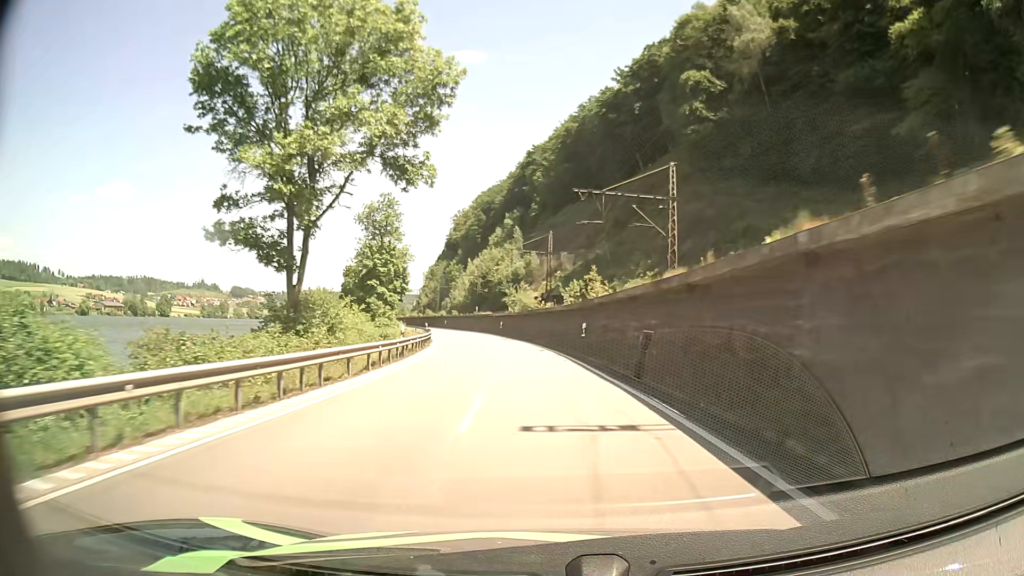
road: primary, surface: asphalt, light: Day
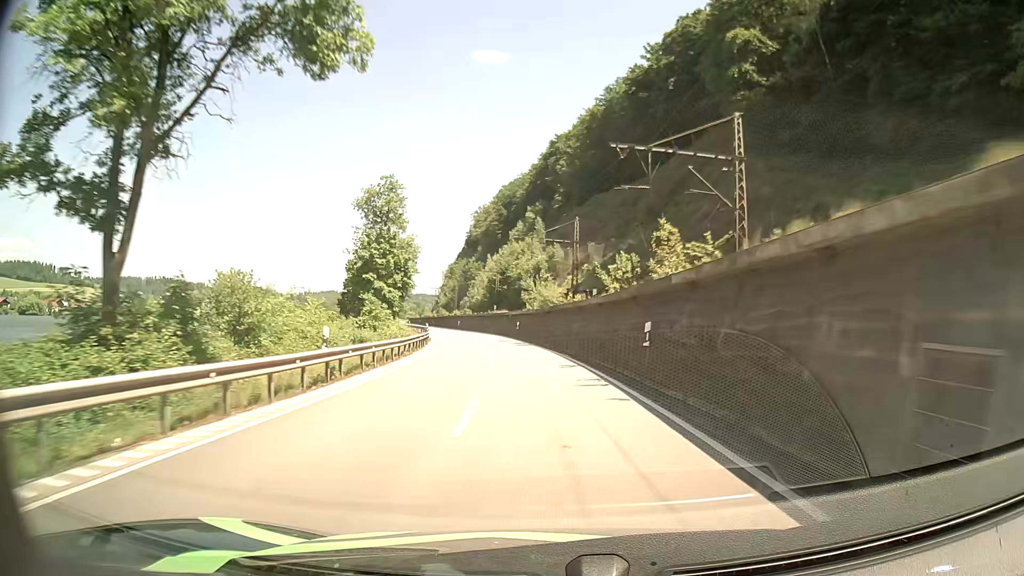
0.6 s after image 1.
(-0.2, +12.6) m; -2°
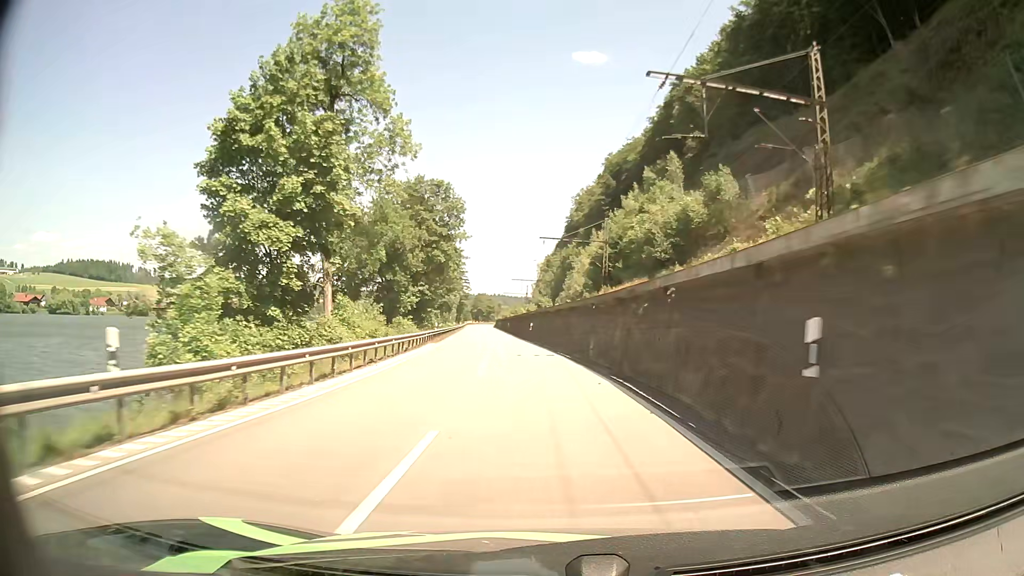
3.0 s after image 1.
(-3.7, +51.6) m; -8°
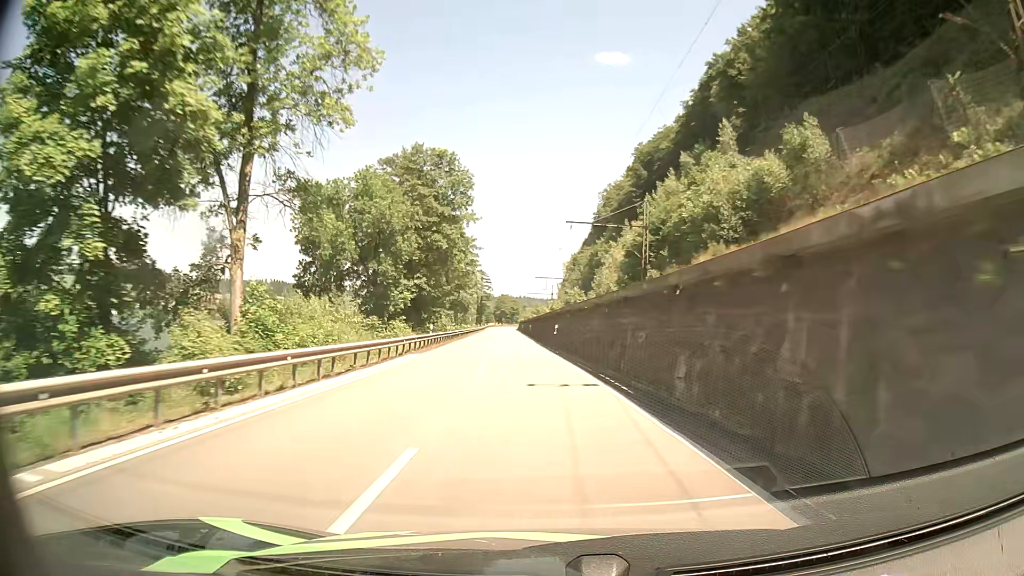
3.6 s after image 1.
(-0.3, +13.3) m; -2°
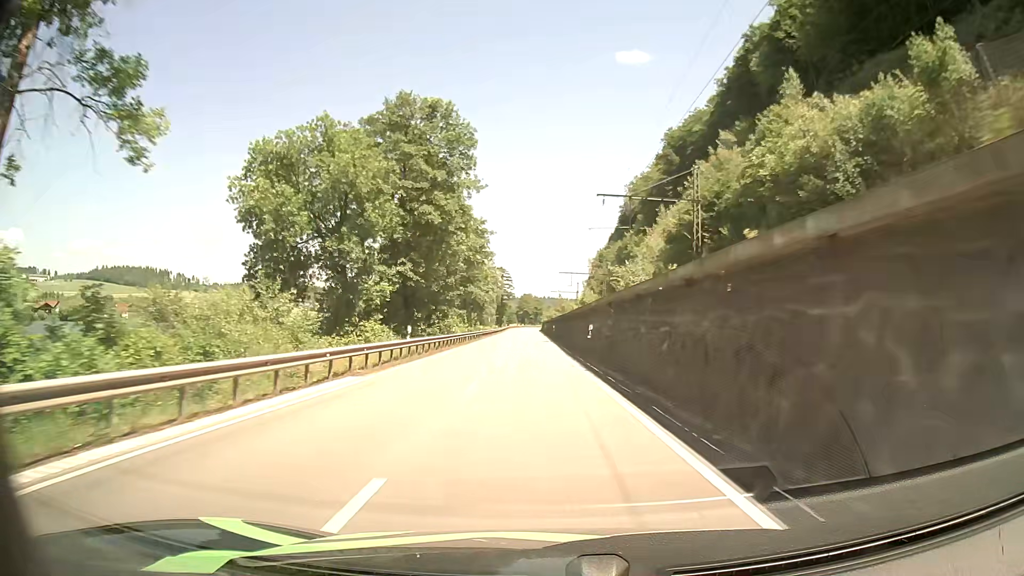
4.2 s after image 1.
(-0.3, +13.3) m; -2°
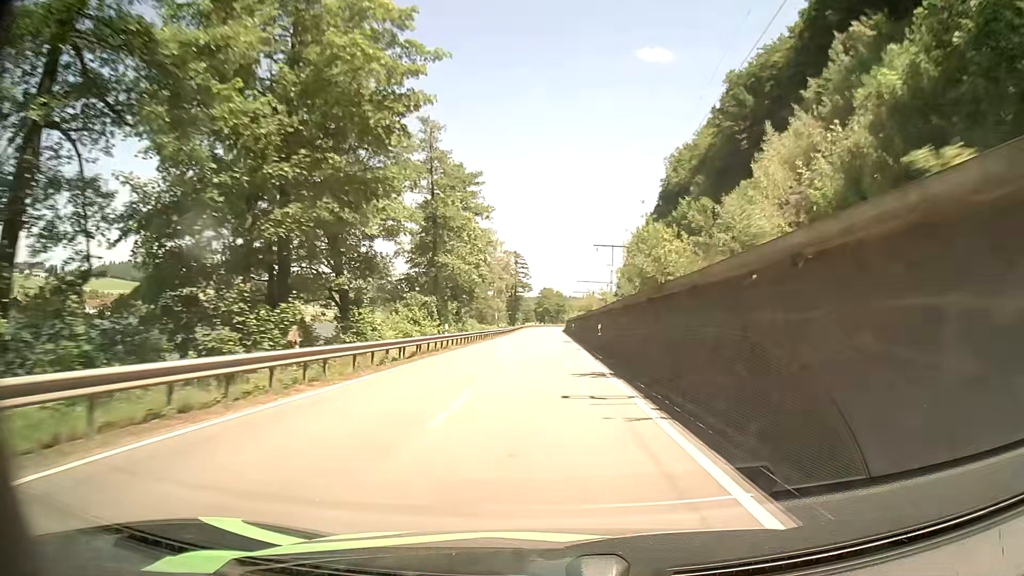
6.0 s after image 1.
(-1.1, +40.7) m; -2°
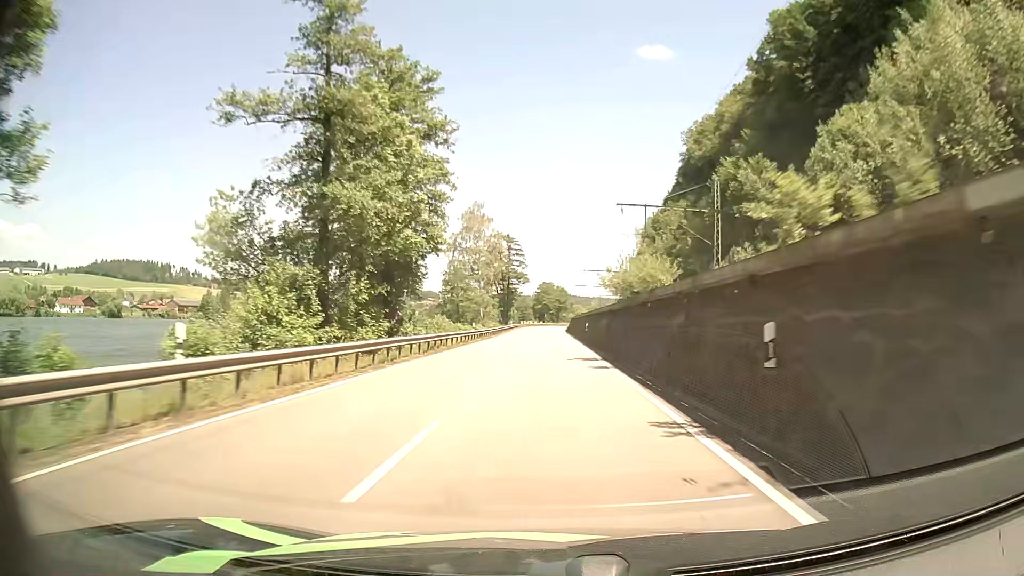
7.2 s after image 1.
(0.0, +27.7) m; 0°
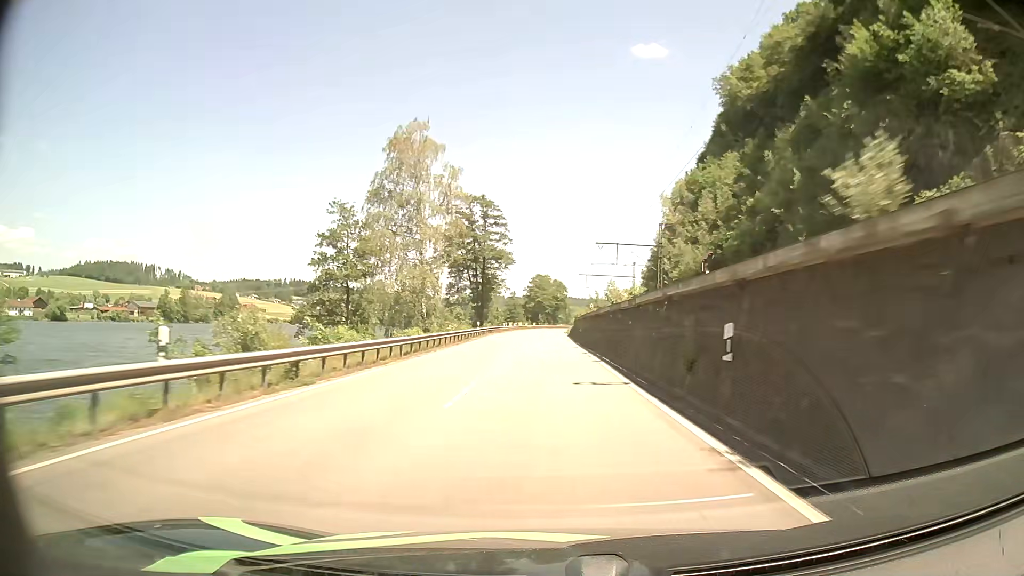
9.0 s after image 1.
(+0.4, +42.0) m; +1°
(0, +10) (0, +20) (0, +30) (0, +40) (0, +50) (0, +60) (0, +70) (0, +80) (0, +90) (0, +100) m
